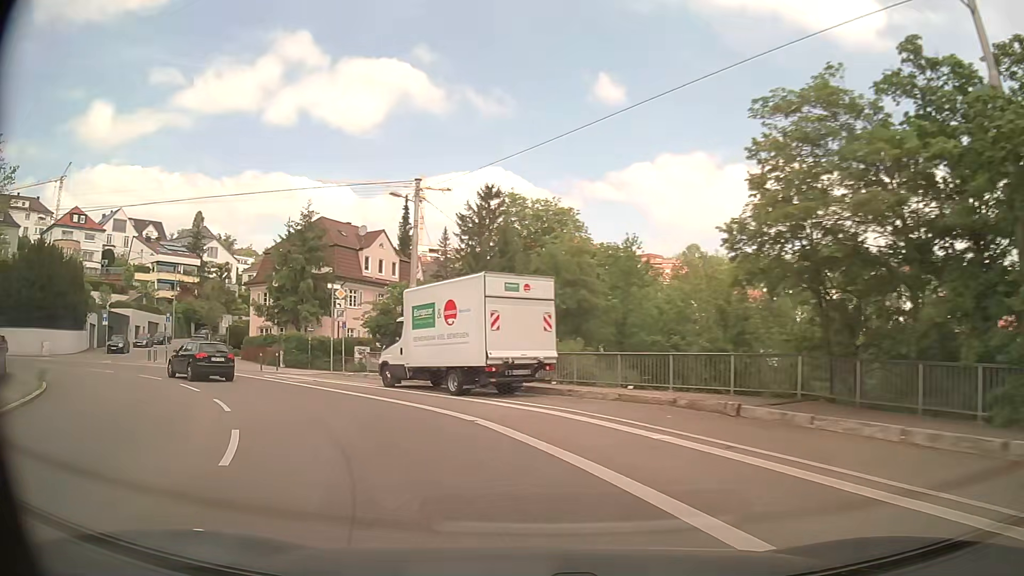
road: secondary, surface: asphalt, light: Day
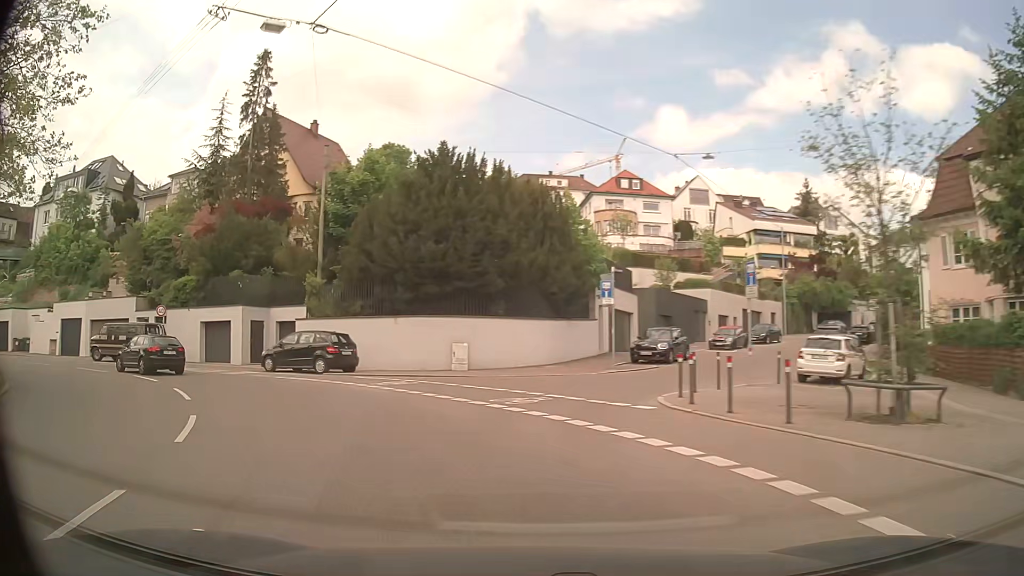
(-13.9, +26.9) m; -53°
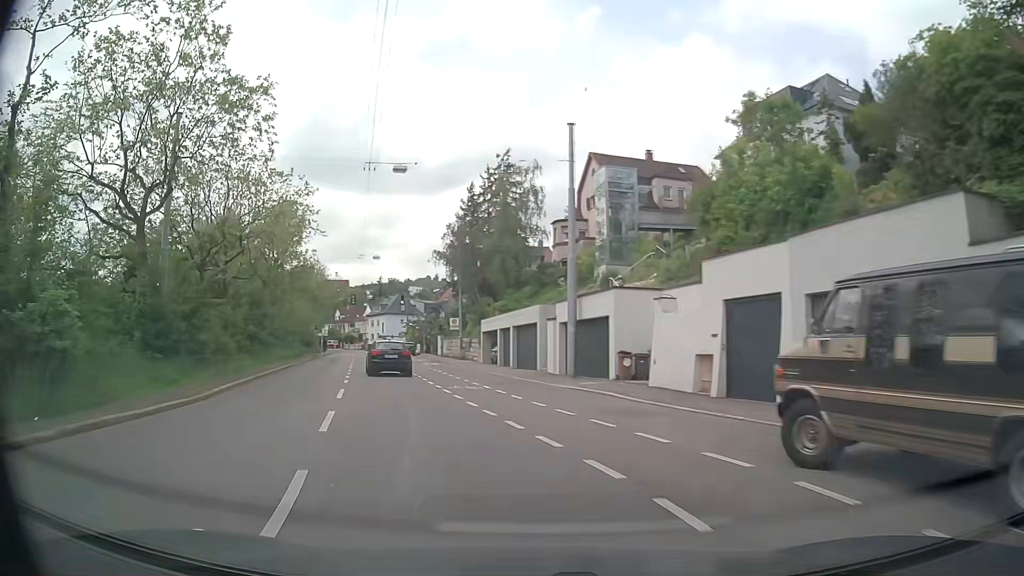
(-16.5, +24.9) m; -66°
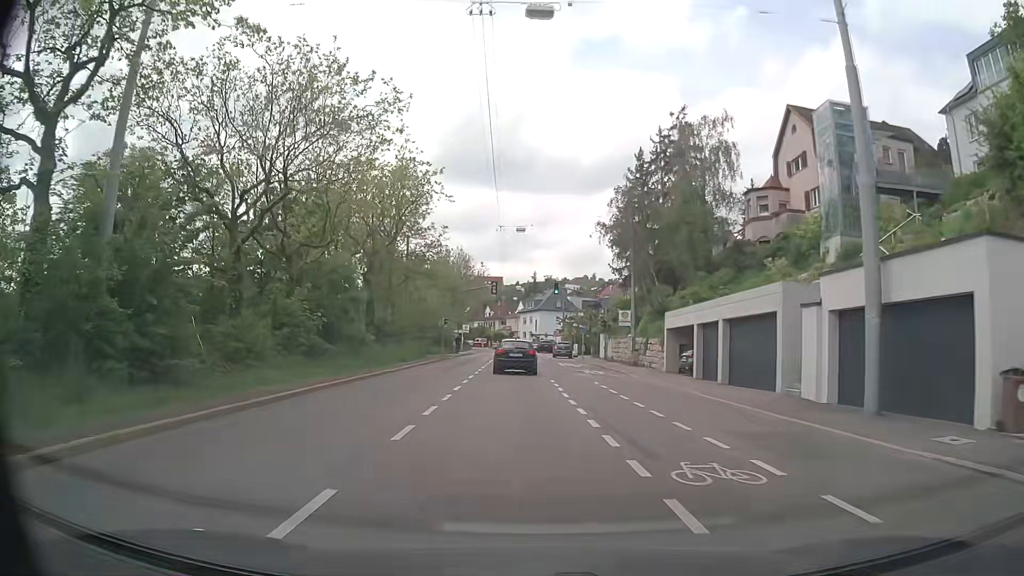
(-2.1, +13.3) m; -15°
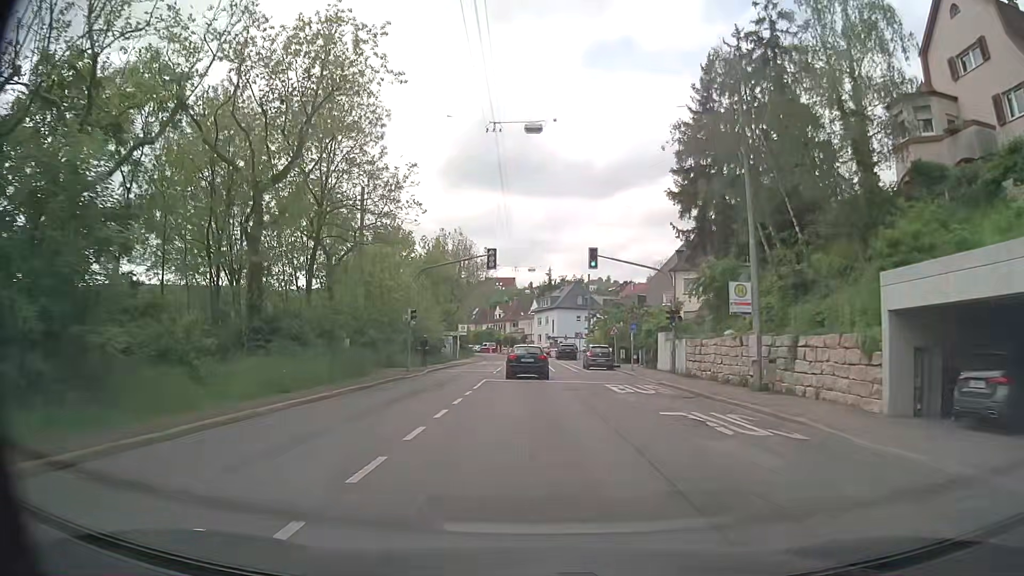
(-0.2, +20.5) m; -1°
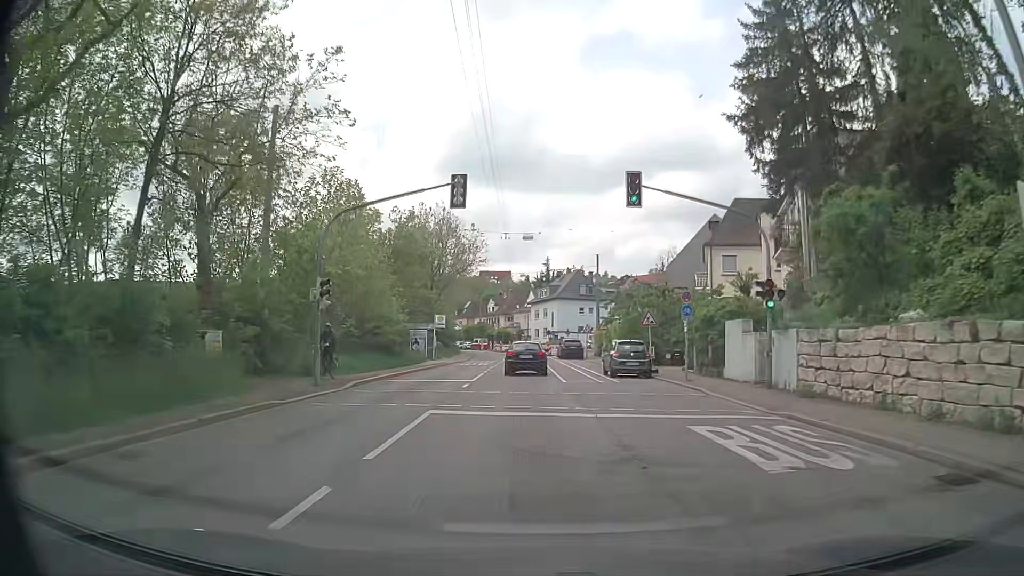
(+0.1, +13.8) m; +1°
(0, +10) (0, +20) (0, +30) (0, +40) (0, +50) (-1, +60) (-1, +70) (-2, +80) (-4, +90) (-6, +99) m
